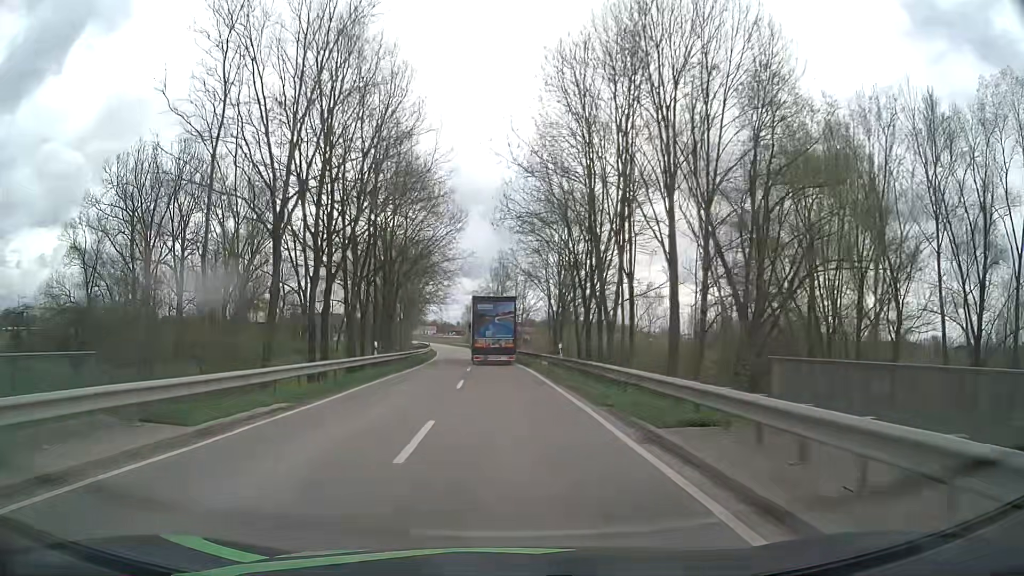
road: tertiary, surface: asphalt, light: Day
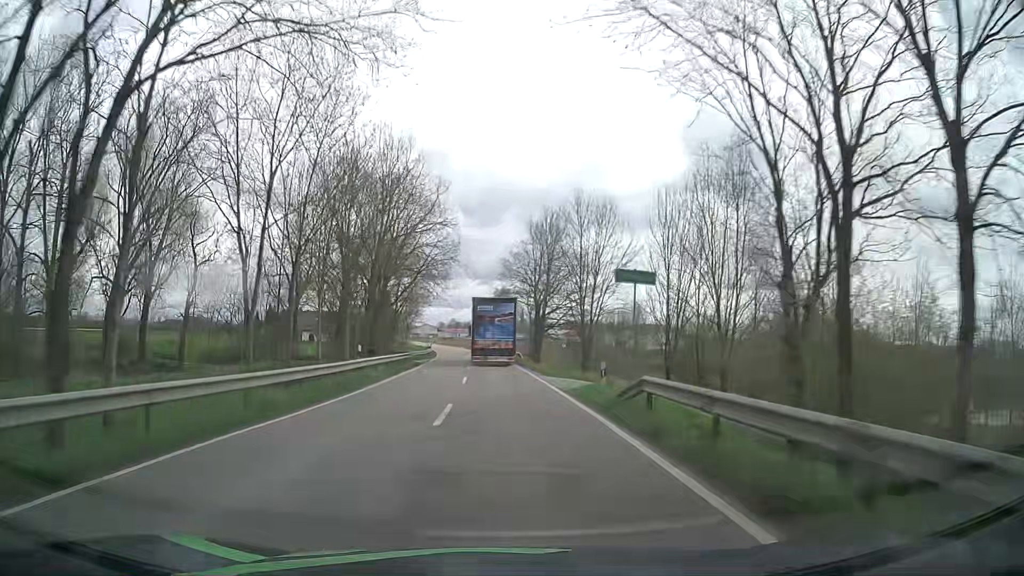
(-1.1, +44.6) m; -3°
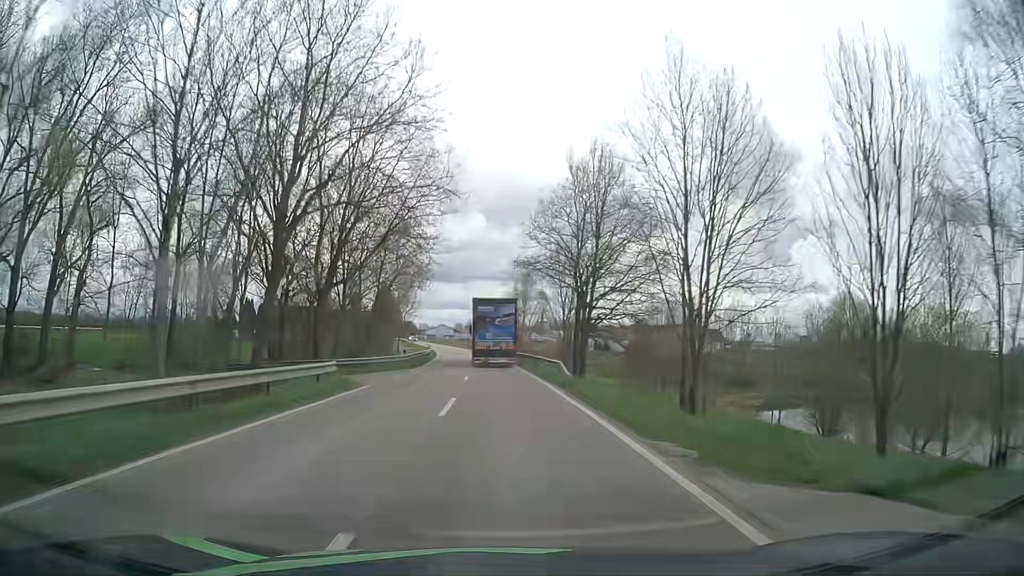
(-0.4, +23.0) m; -2°
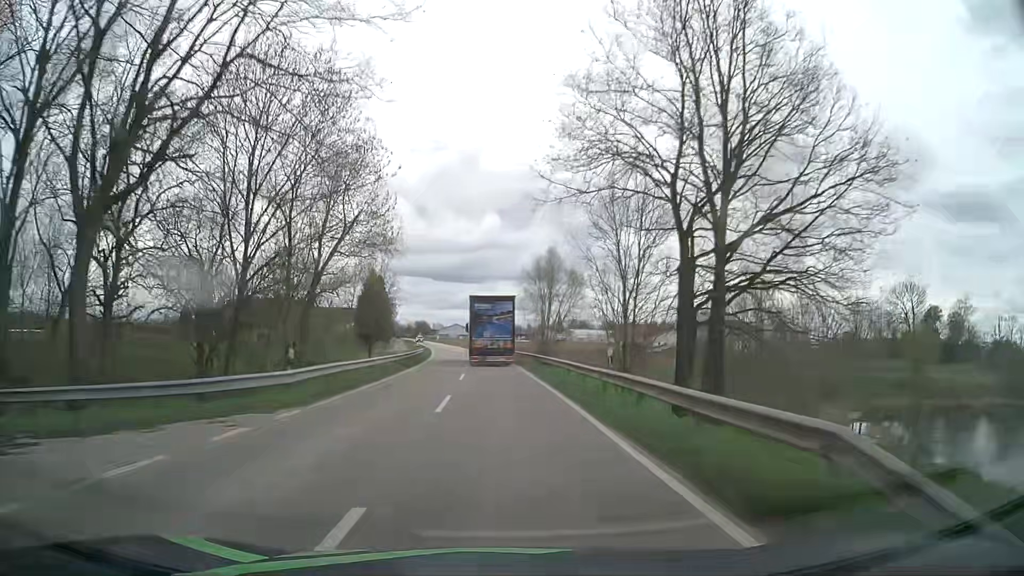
(-0.3, +23.3) m; -1°
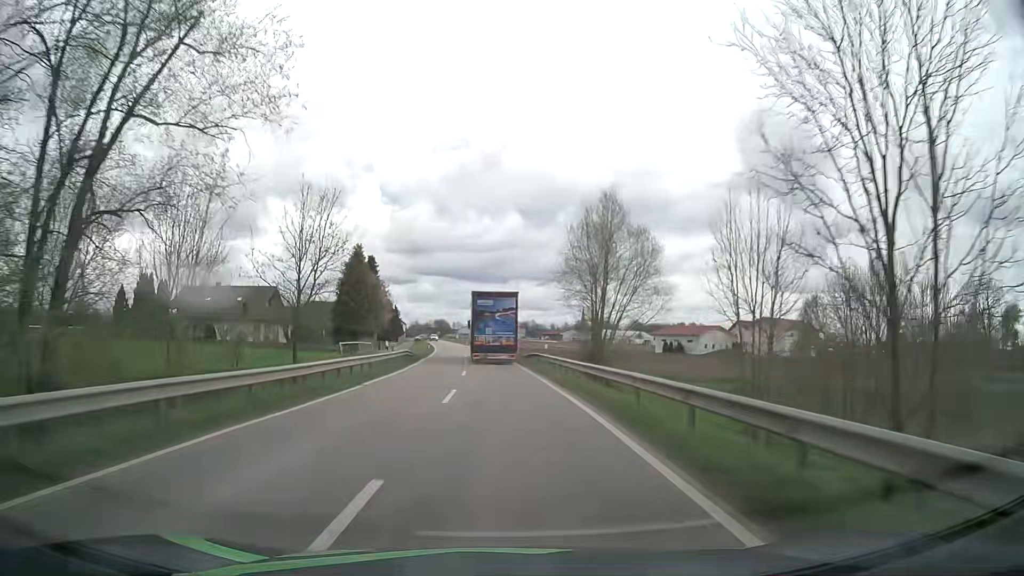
(-0.4, +23.1) m; -2°
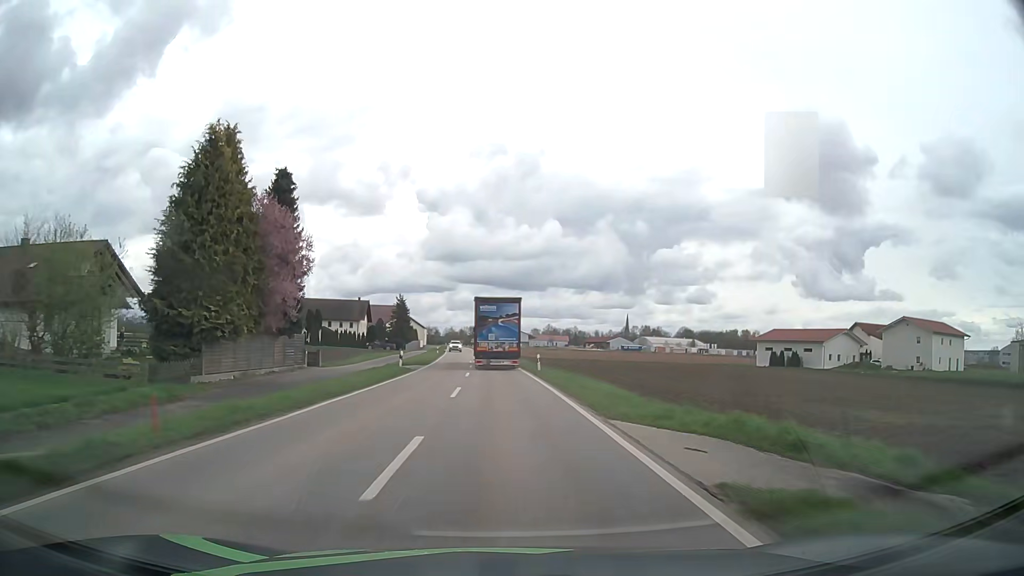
(-1.6, +44.8) m; -4°
(0, +10) (0, +20) (0, +30) (-1, +40) (-1, +50) (-1, +60) (-2, +70) (-3, +80) (-3, +90) (-4, +100) m
